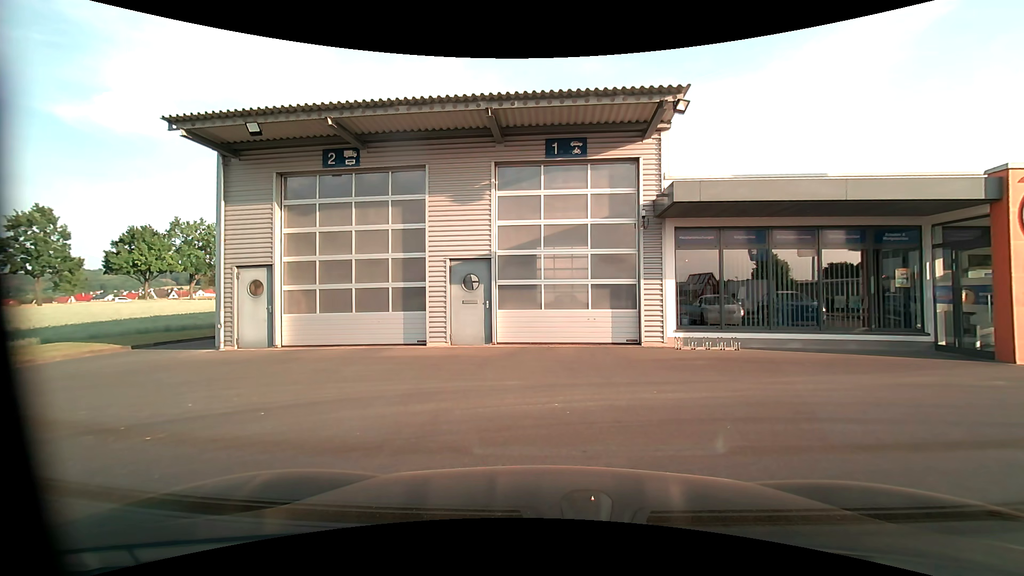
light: Day
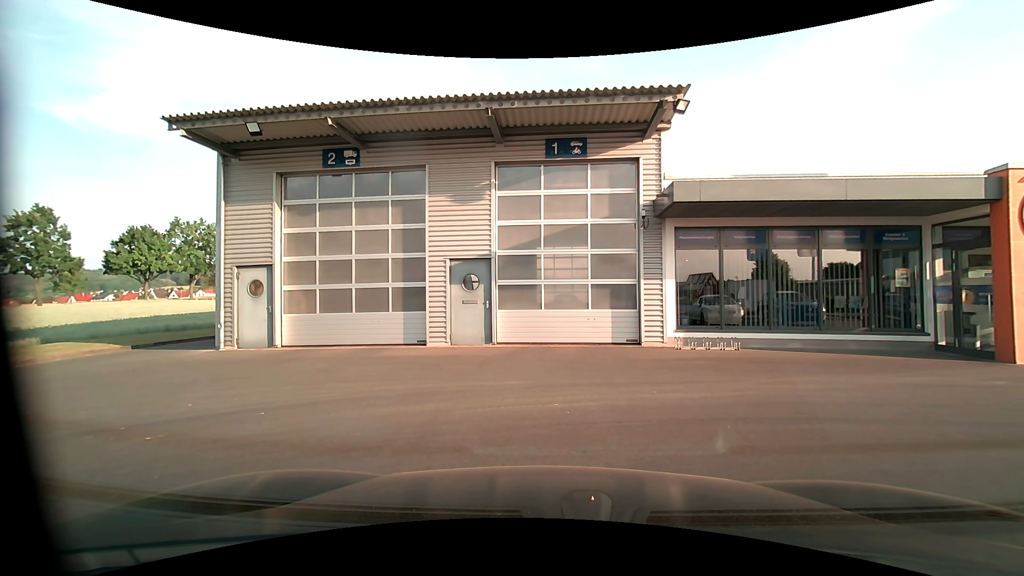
(0.0, 0.0) m; 0°
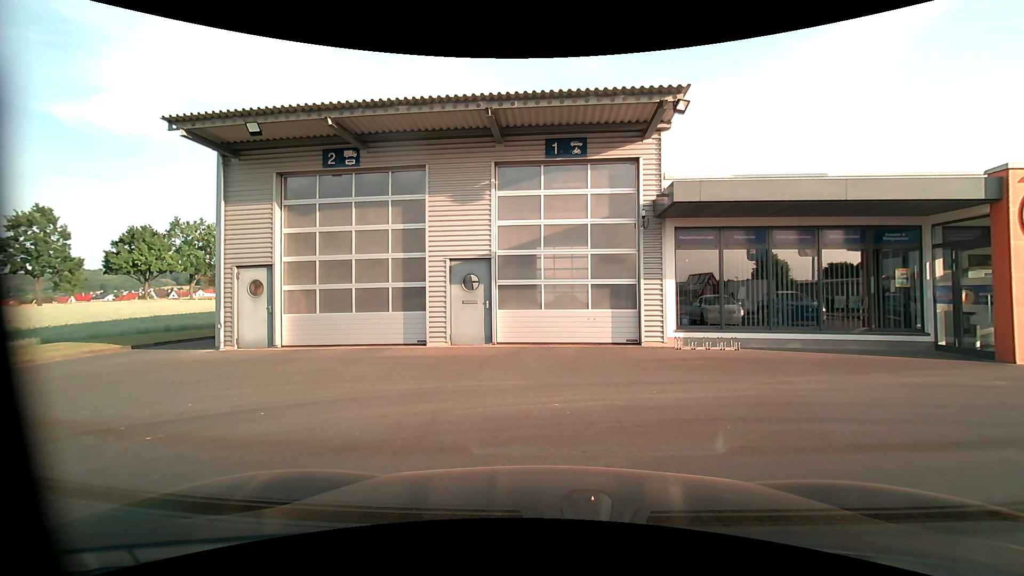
(0.0, 0.0) m; 0°
